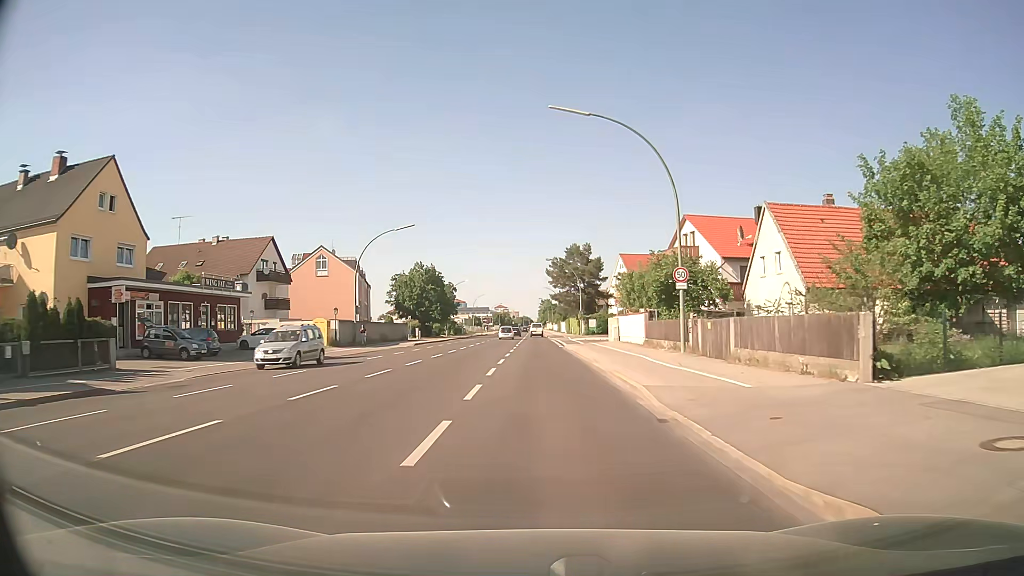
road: secondary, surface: asphalt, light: Day
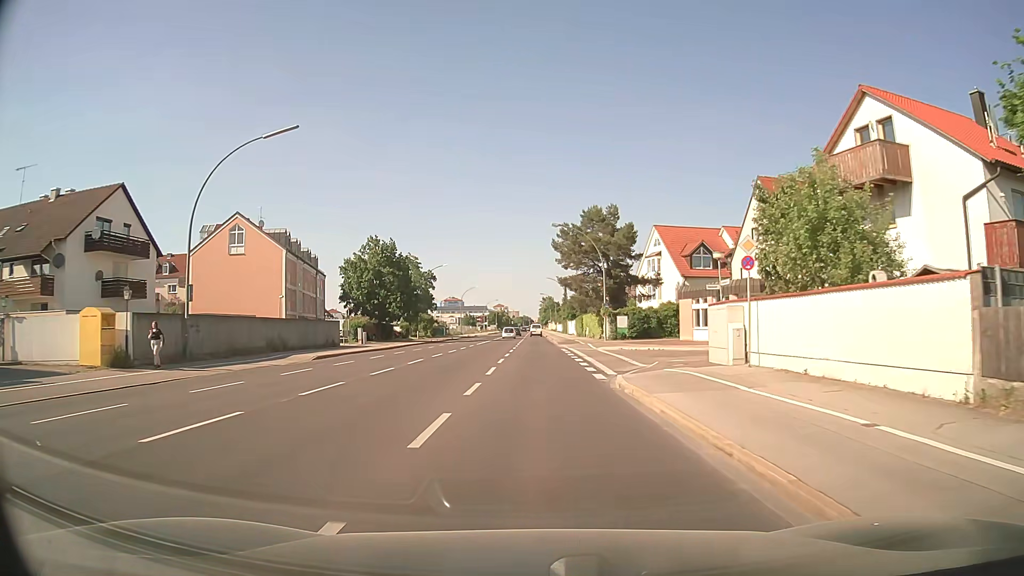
(0.0, +29.1) m; 0°
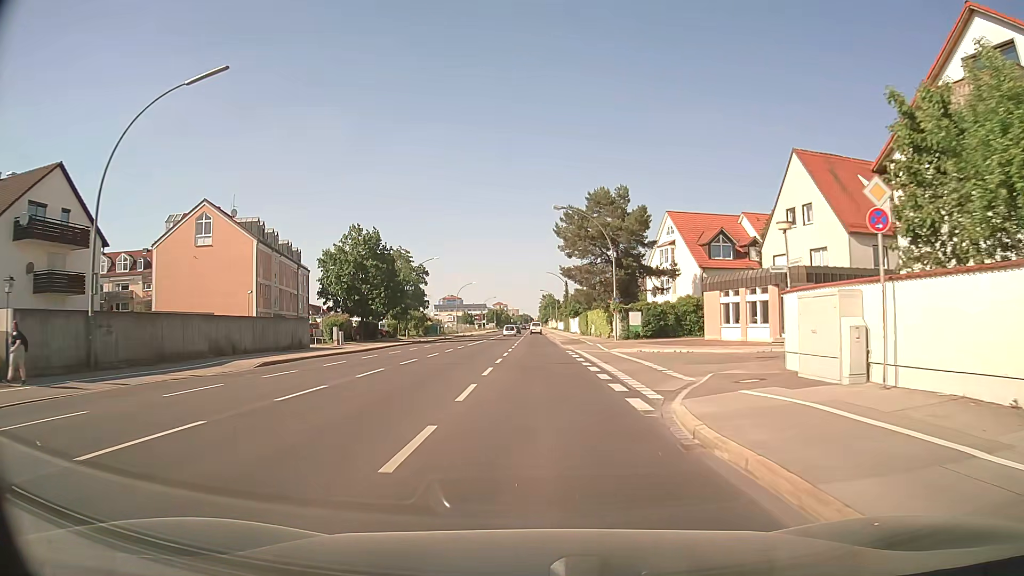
(0.0, +7.4) m; 0°
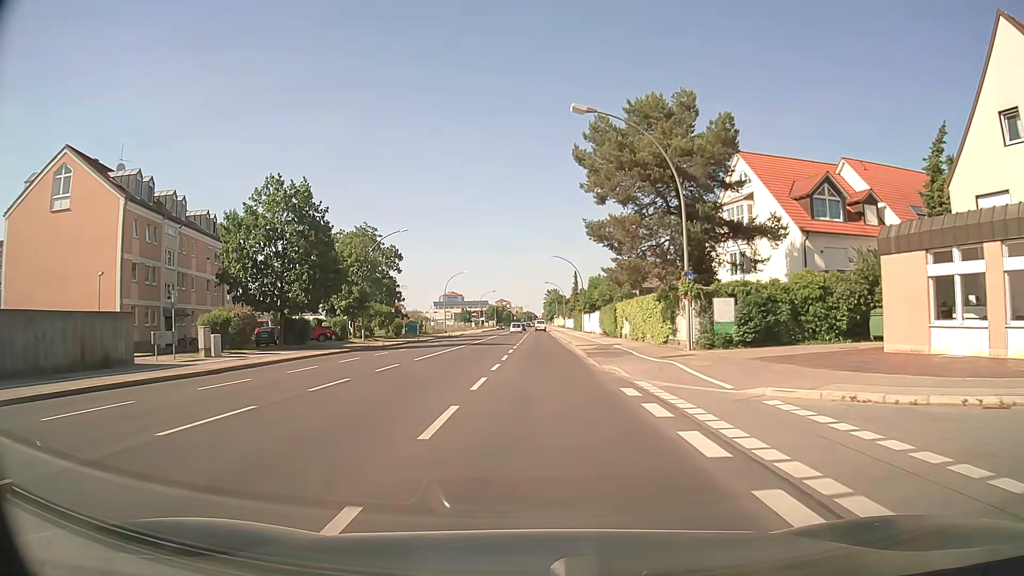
(-0.1, +22.4) m; 0°
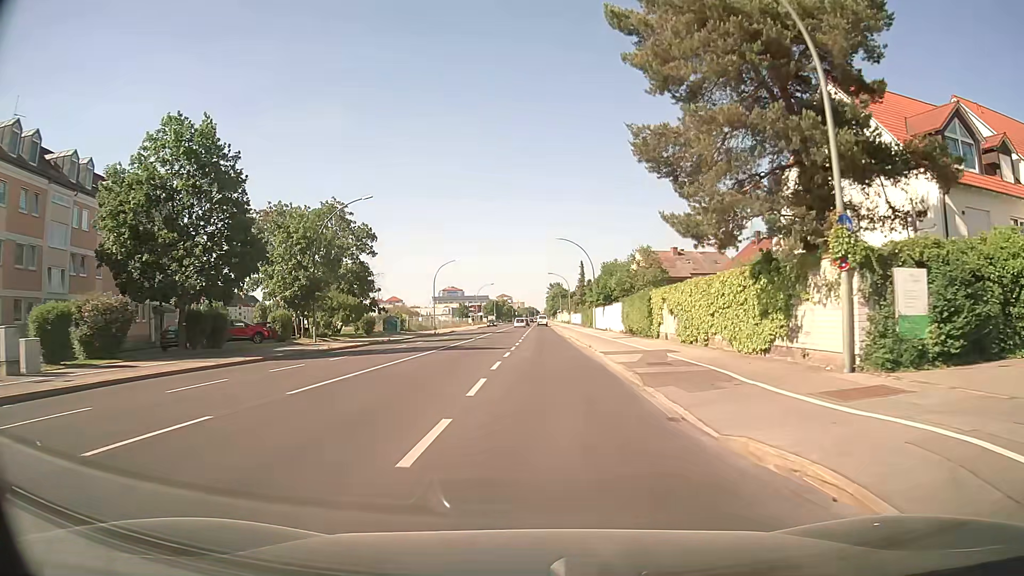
(-0.1, +13.7) m; 0°
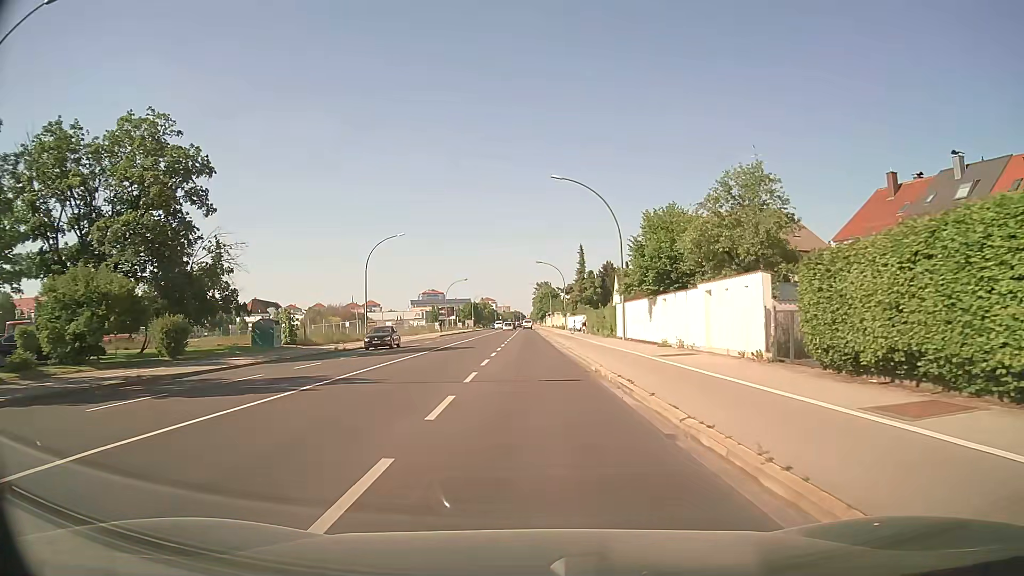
(+0.1, +32.5) m; +1°
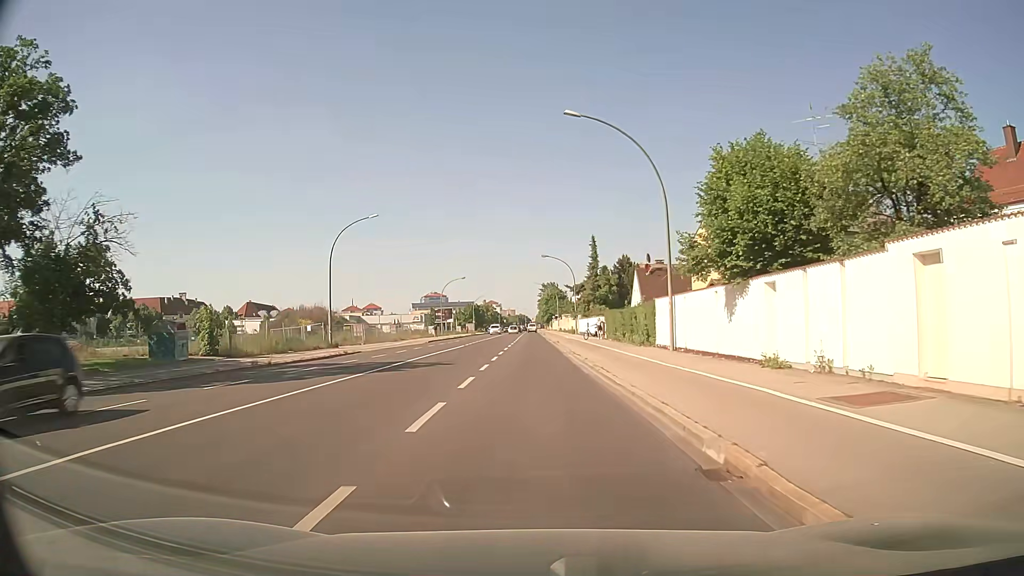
(-0.1, +13.0) m; -1°
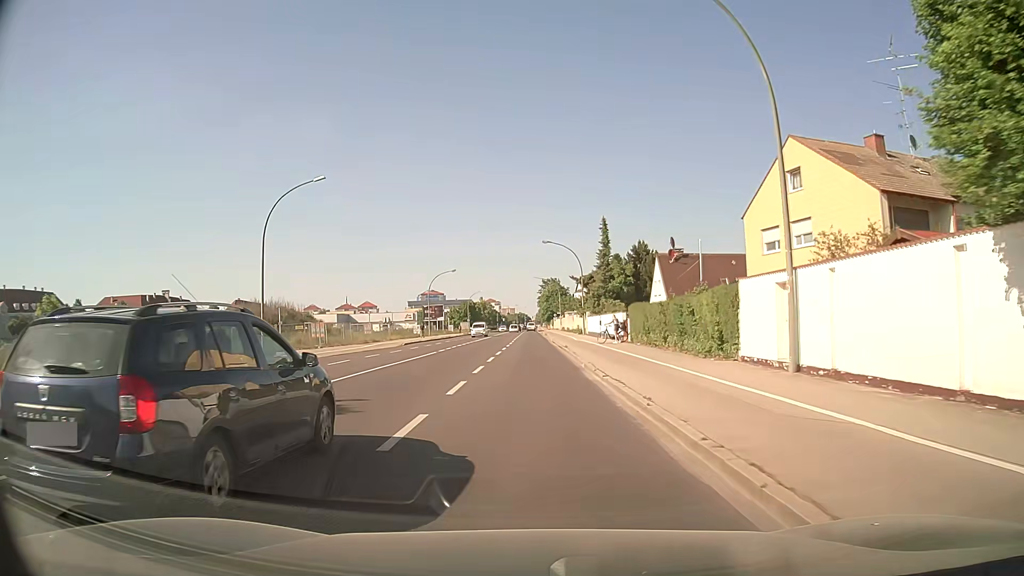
(-0.1, +13.3) m; 0°
(0, +10) (0, +20) (0, +30) (0, +40) (0, +50) (0, +60) (-1, +70) (-1, +80) (-1, +90) (-1, +100) m
